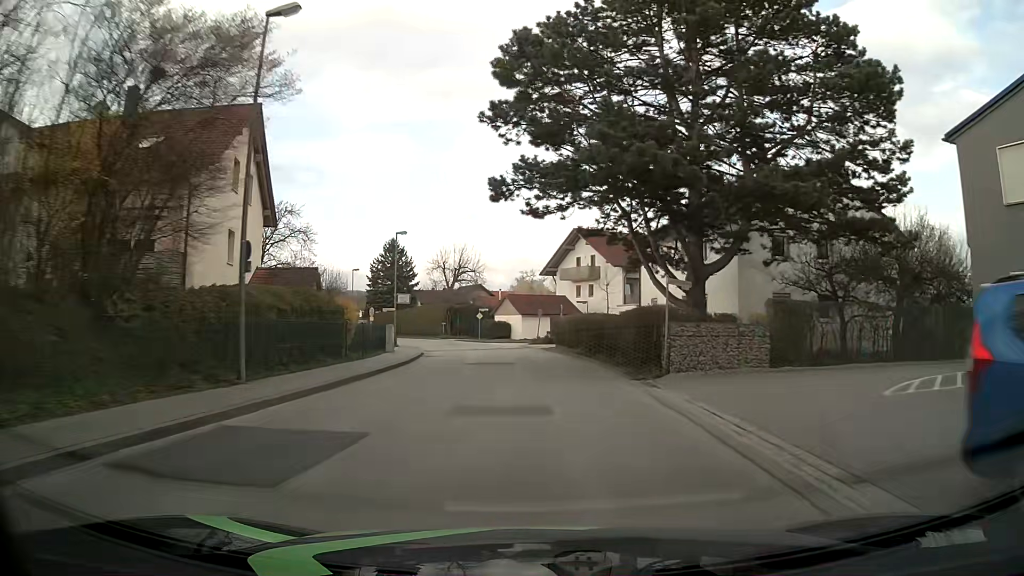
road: unclassified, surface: asphalt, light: Day
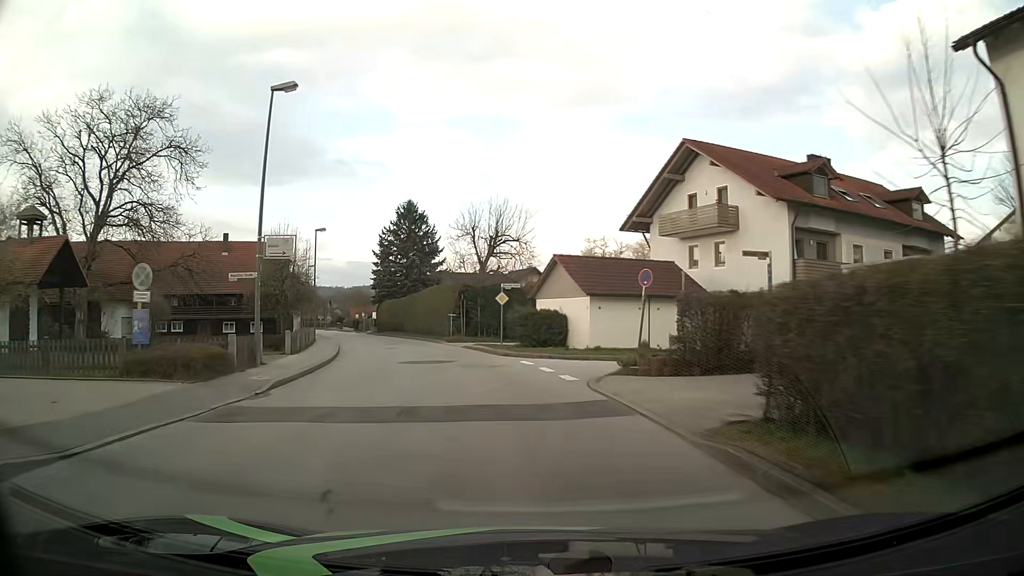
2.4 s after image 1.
(0.0, +31.0) m; -5°
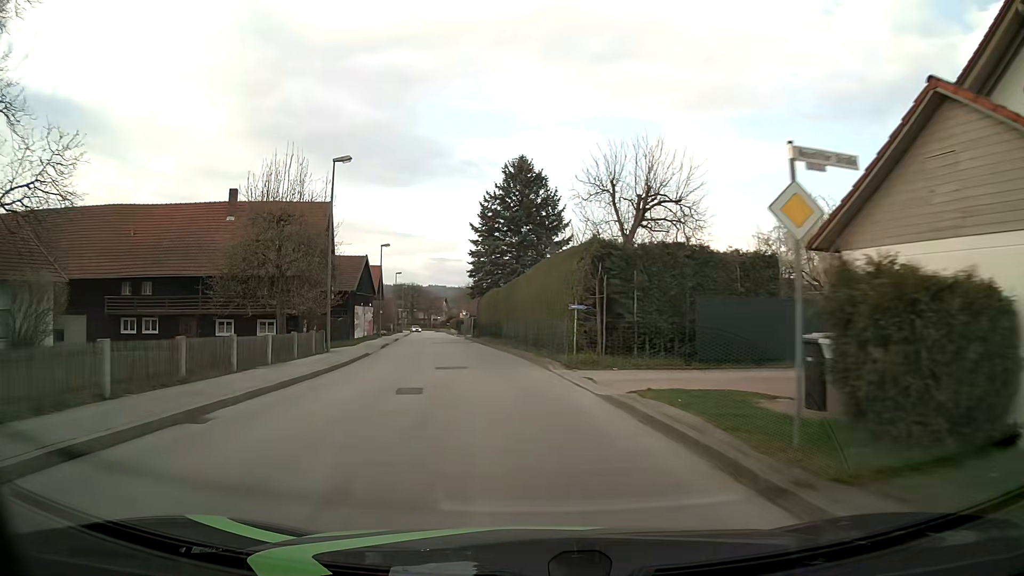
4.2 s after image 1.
(-1.9, +22.7) m; -11°
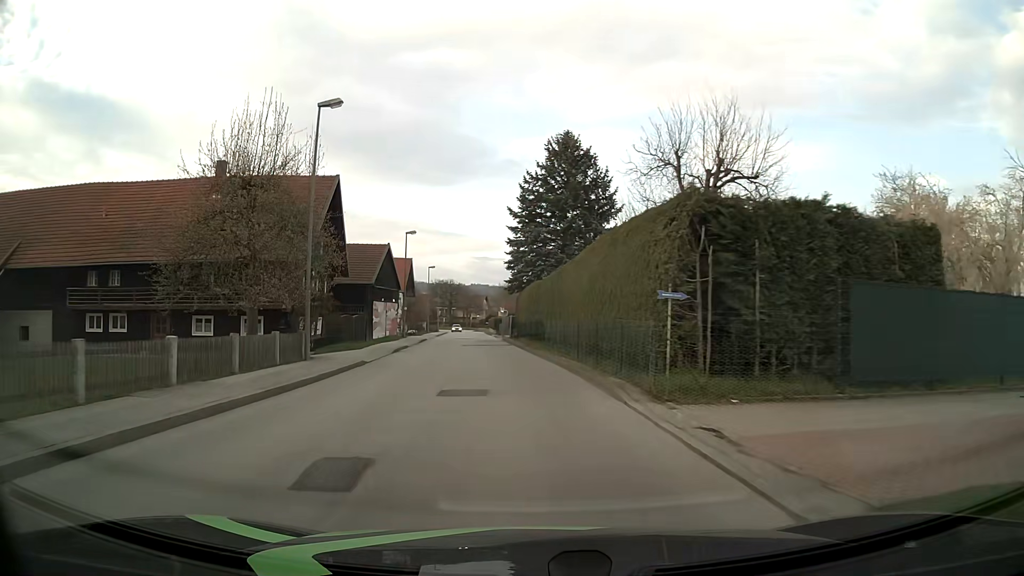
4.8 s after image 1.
(-0.2, +7.6) m; -4°
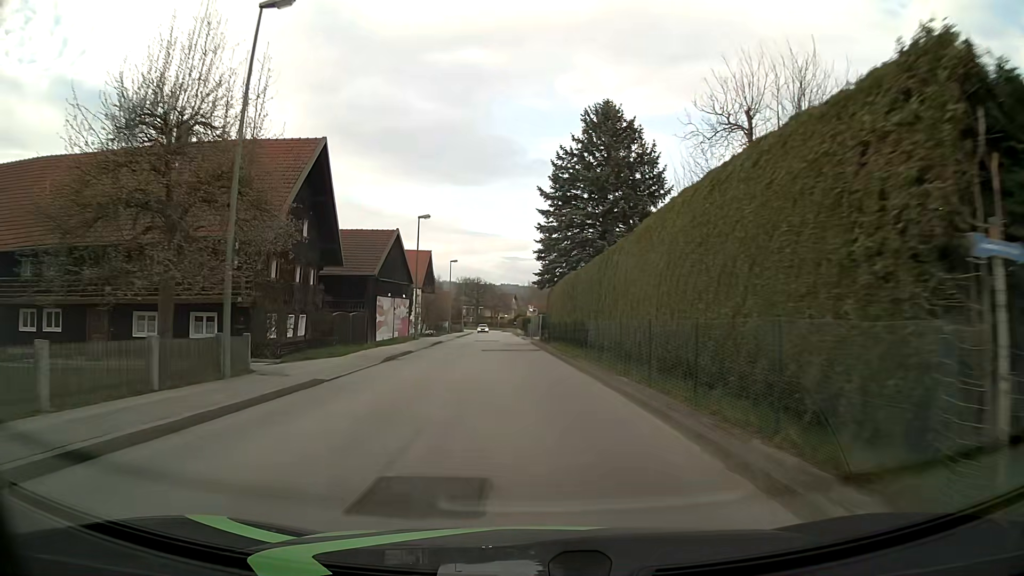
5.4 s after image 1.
(-0.2, +7.6) m; -3°
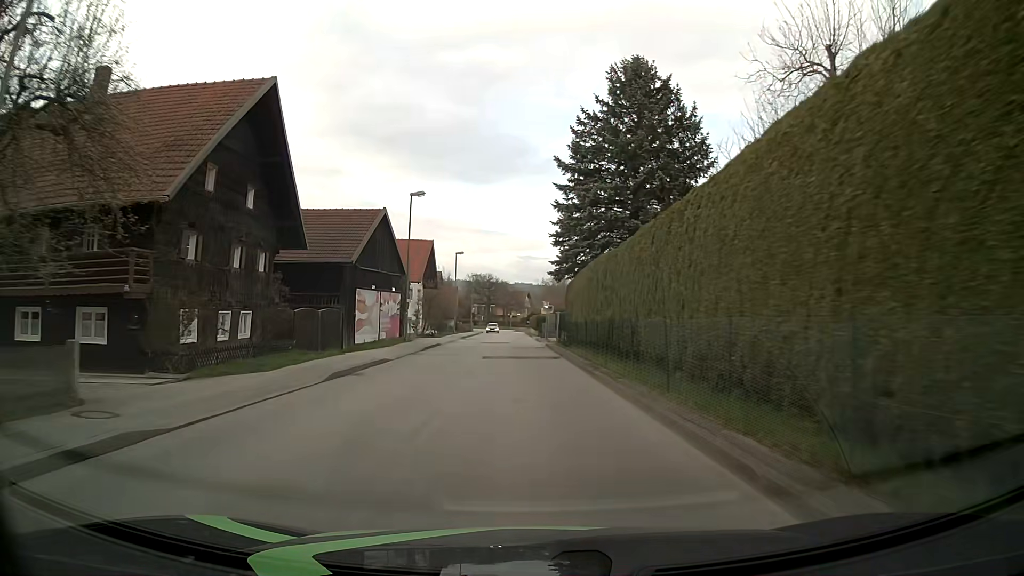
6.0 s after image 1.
(-0.1, +7.7) m; -1°
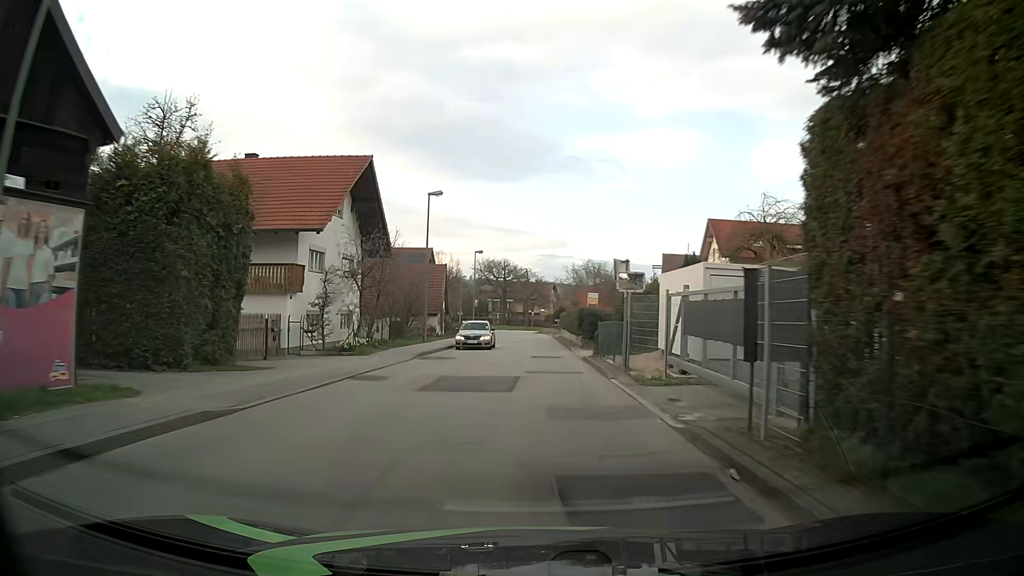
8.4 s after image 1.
(-0.8, +30.7) m; -2°
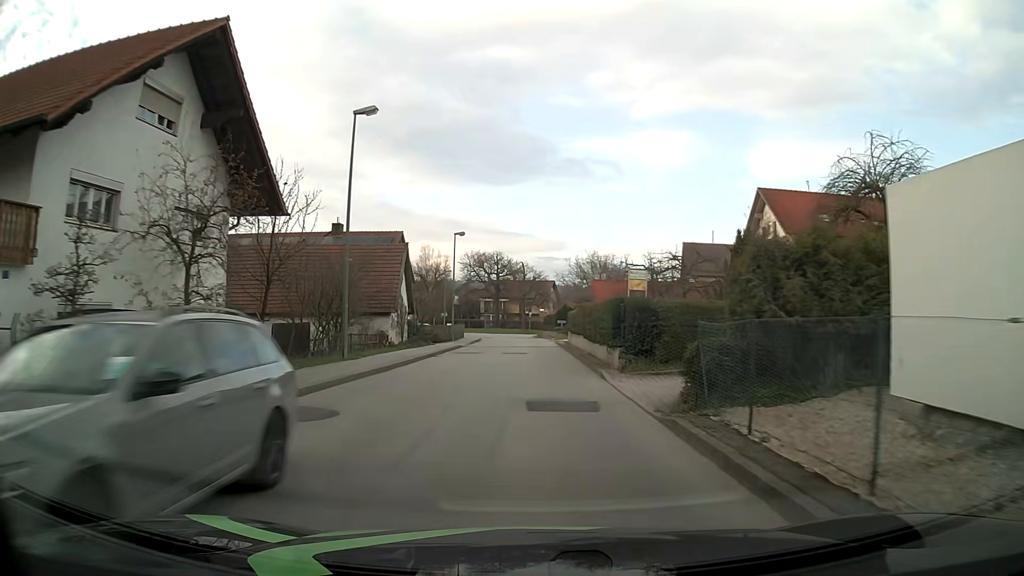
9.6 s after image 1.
(+0.1, +15.2) m; 0°
(0, +10) (0, +20) (0, +30) (0, +40) (0, +50) (0, +60) (0, +70) (-2, +80) (-6, +89) (-11, +98) m
